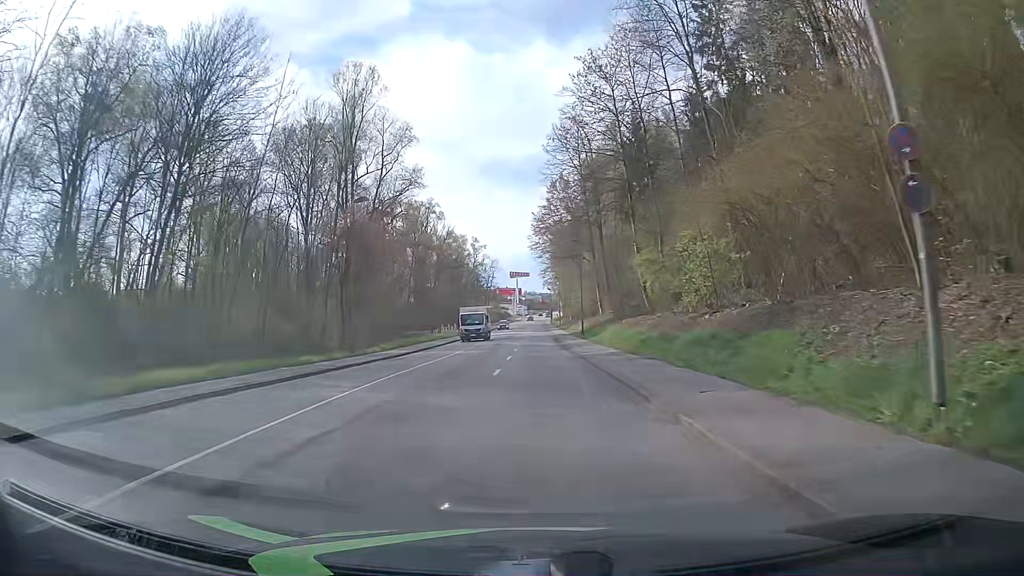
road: tertiary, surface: asphalt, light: Day
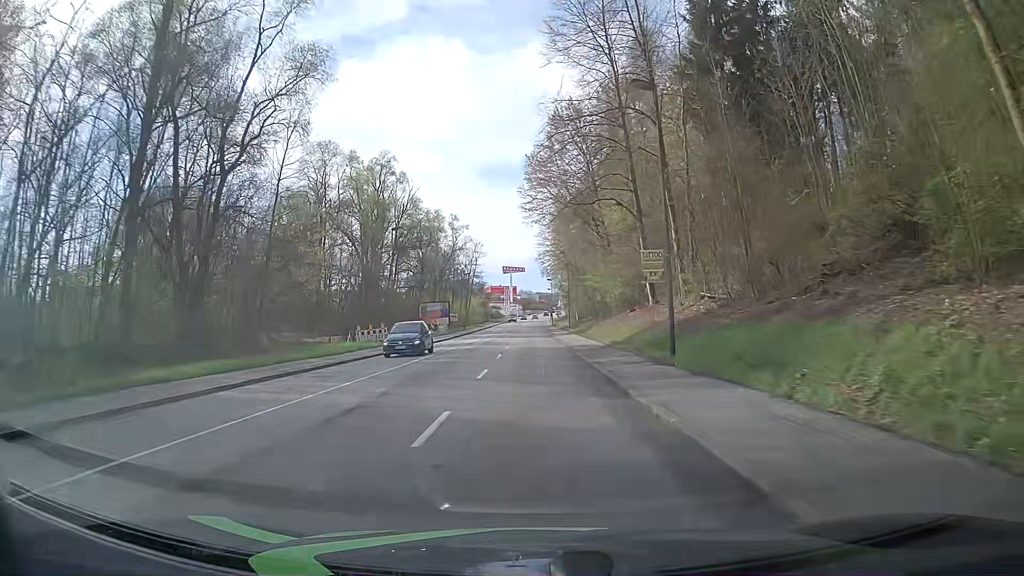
(+0.1, +38.0) m; -1°
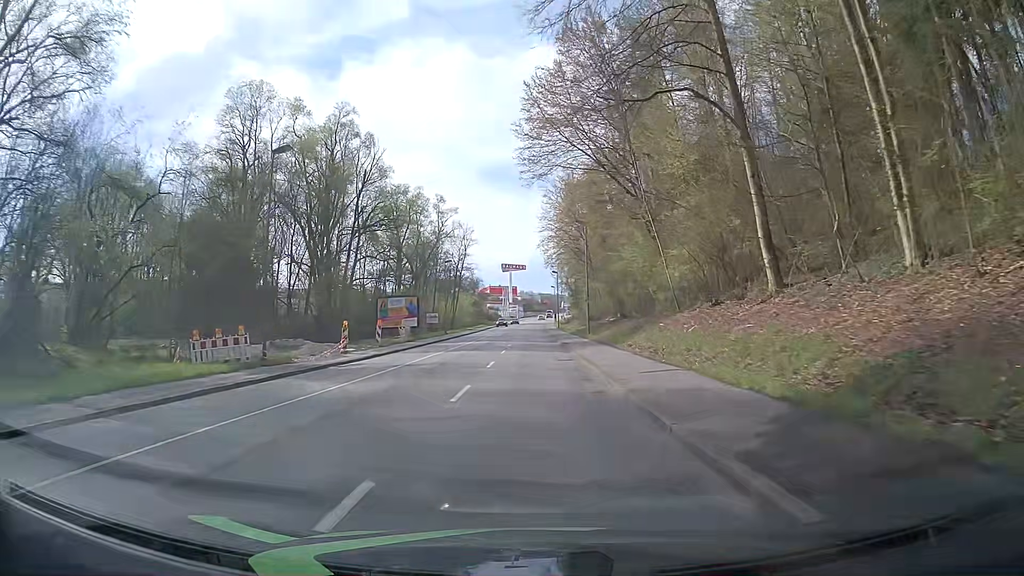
(+0.3, +22.8) m; +1°
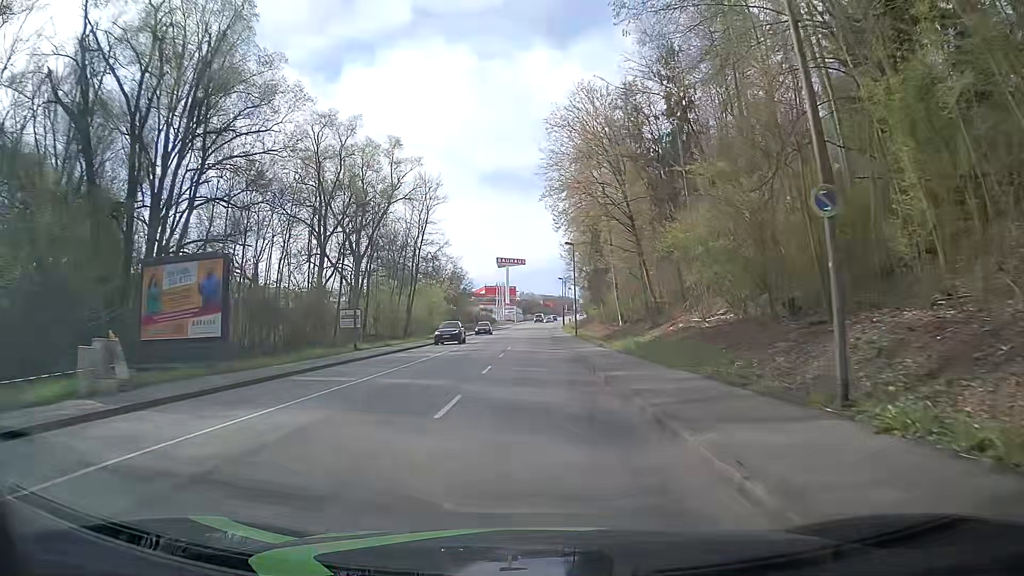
(-0.1, +38.0) m; 0°
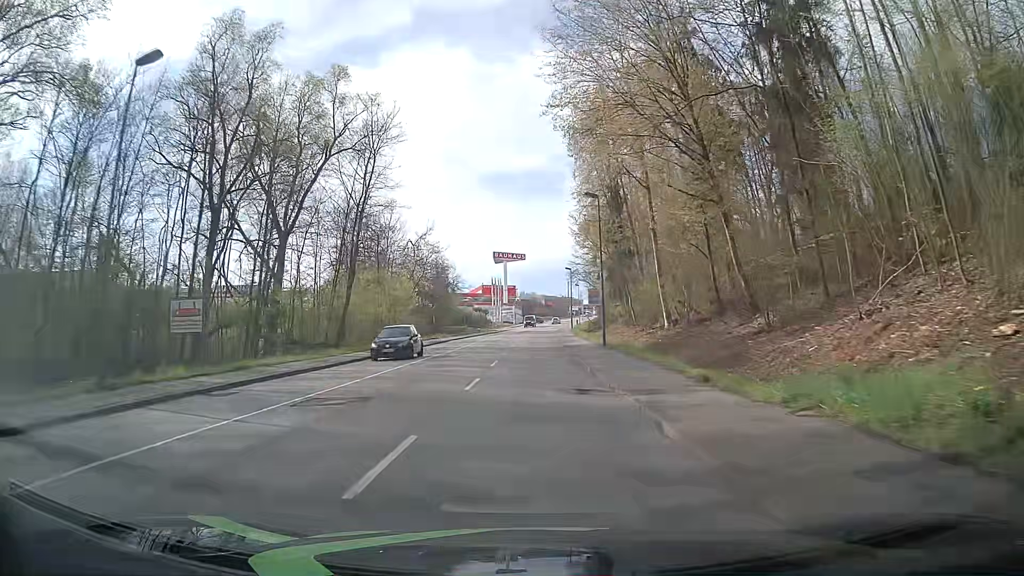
(-0.1, +22.8) m; 0°
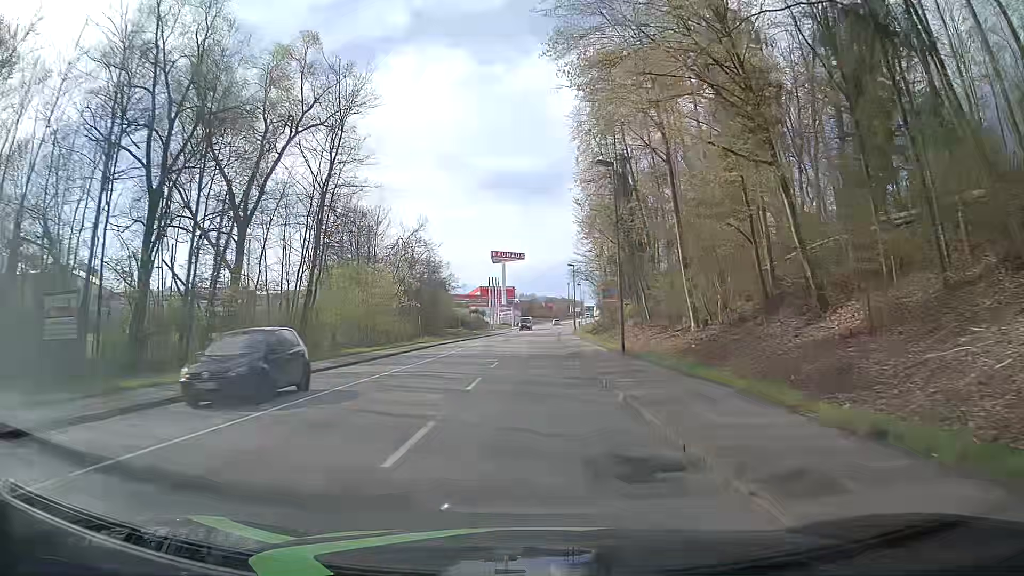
(0.0, +7.6) m; 0°
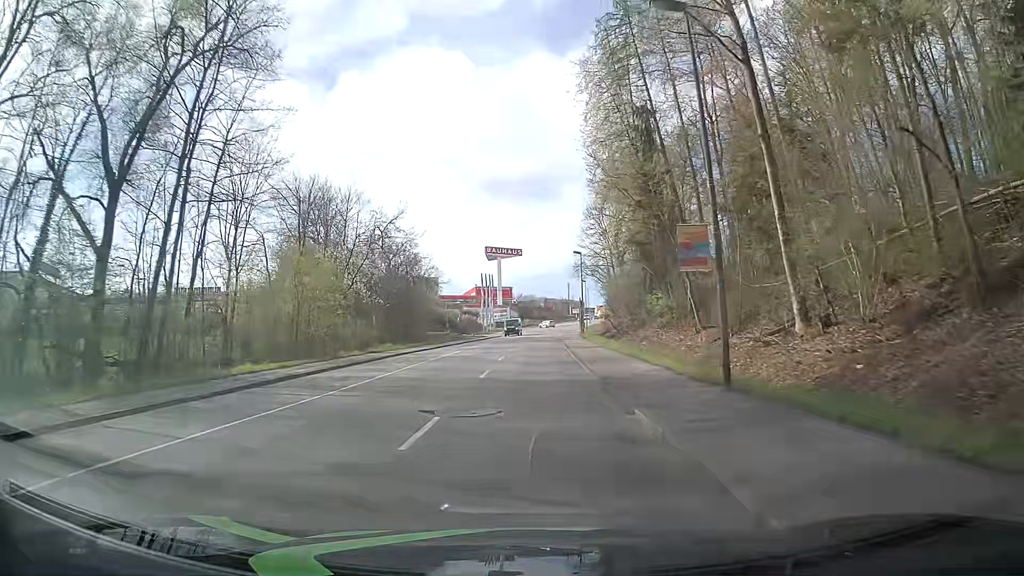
(-0.1, +15.2) m; -1°
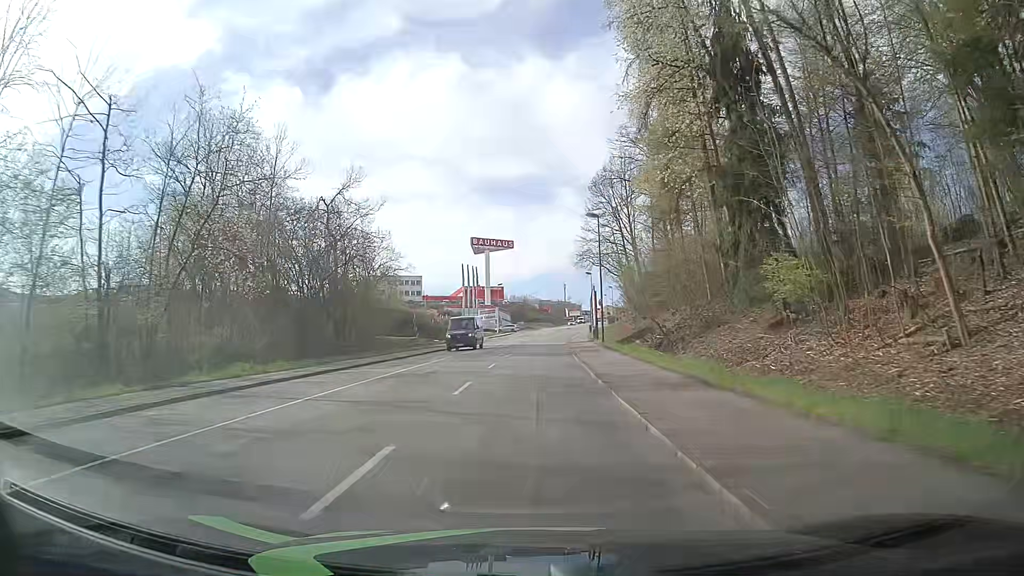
(+0.3, +22.8) m; +1°
(0, +10) (0, +20) (0, +30) (0, +40) (+1, +50) (+1, +60) (+2, +70) (+3, +80) (+3, +90) (+4, +100) m
